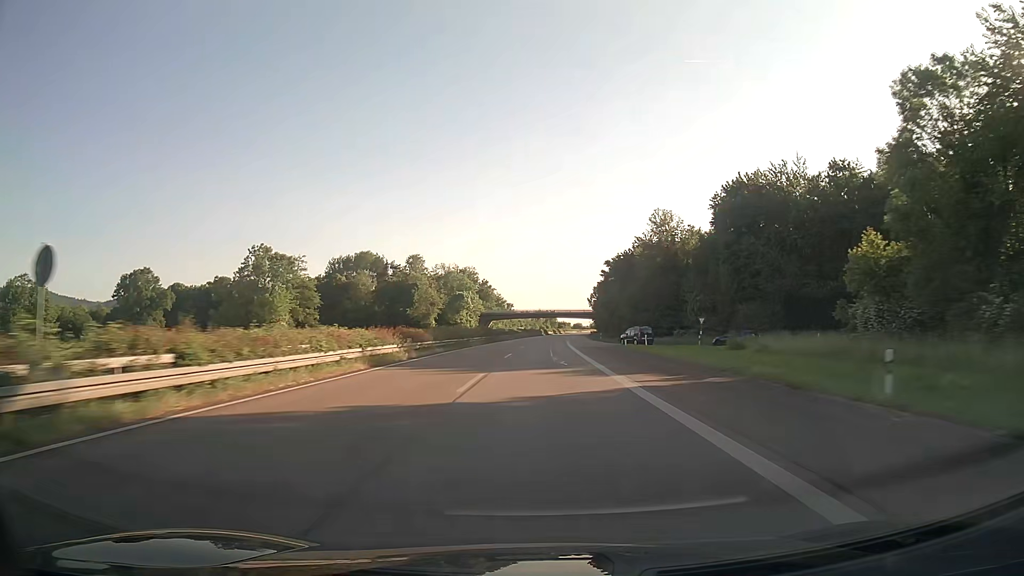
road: trunk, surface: asphalt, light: Day
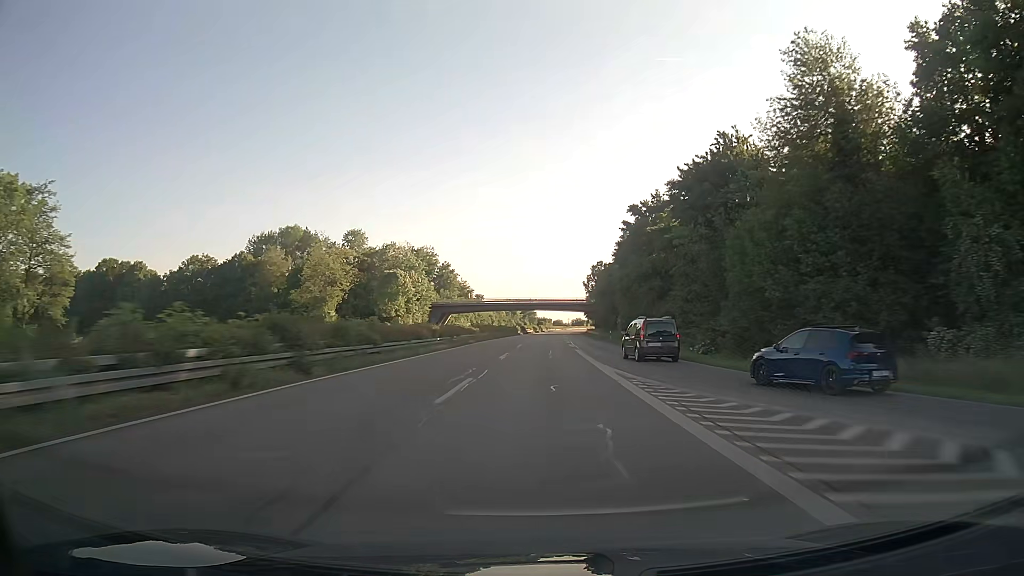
(+1.0, +56.9) m; +2°
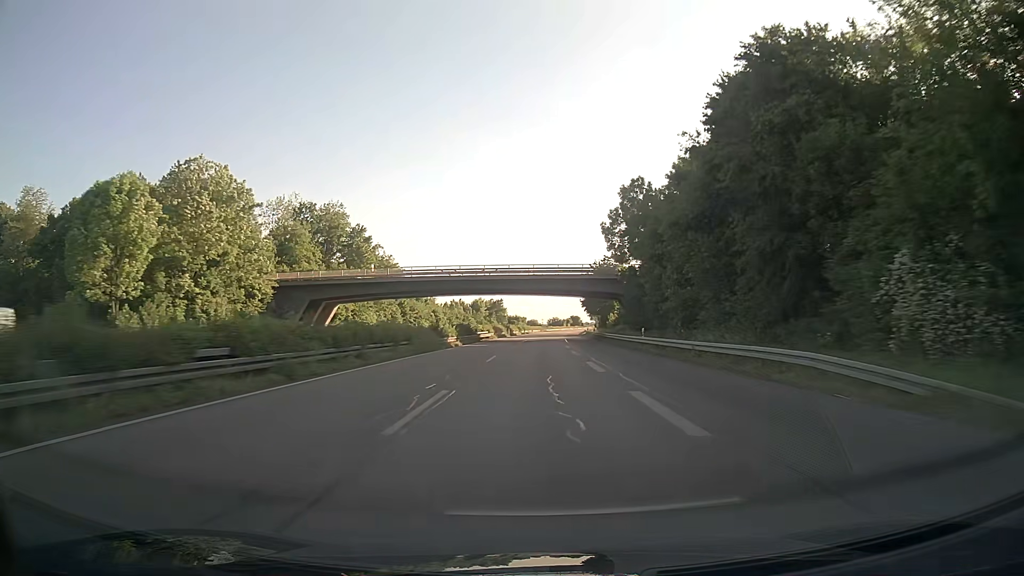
(+1.6, +75.8) m; +2°
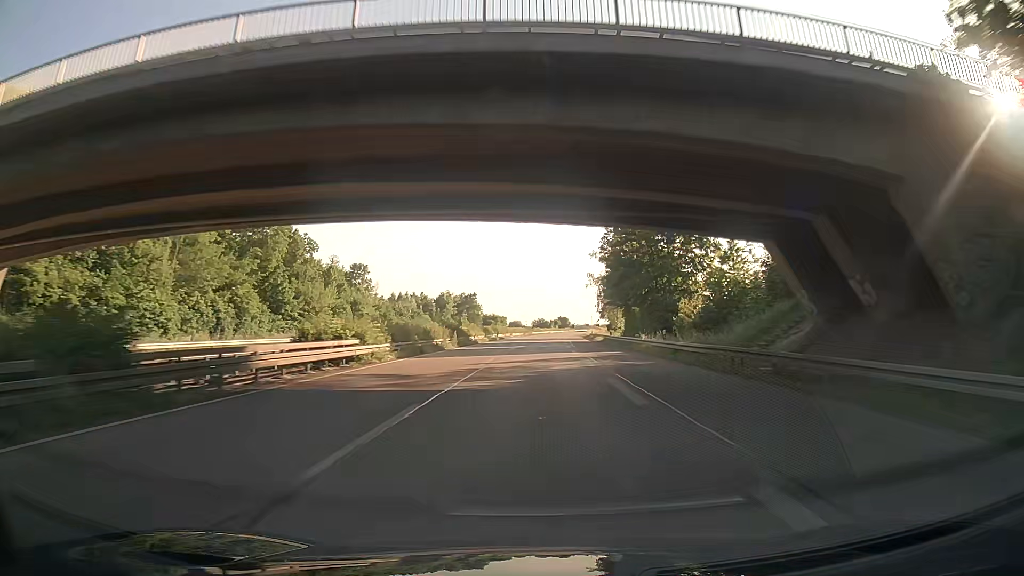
(+0.7, +56.9) m; +1°
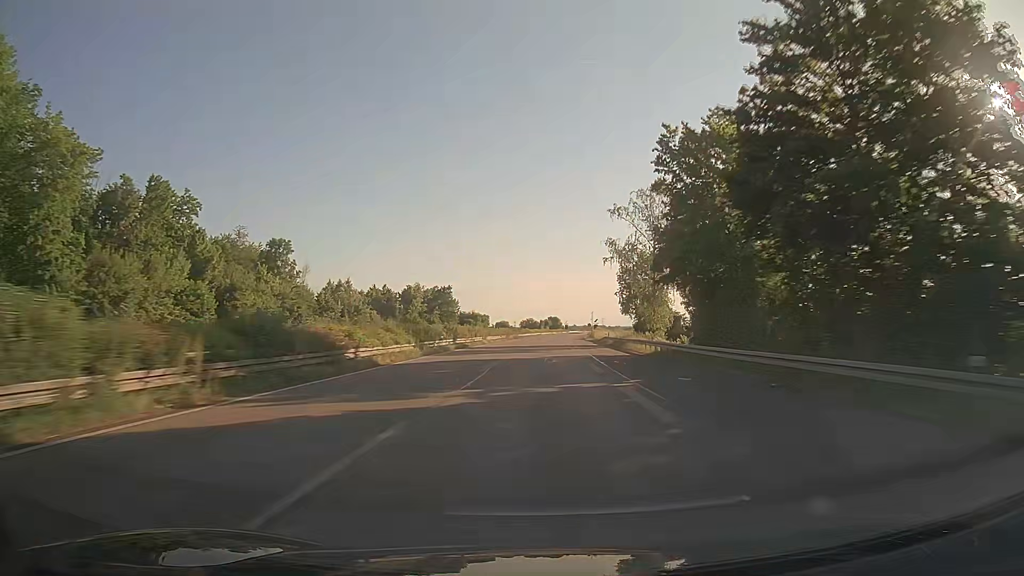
(+0.3, +37.9) m; +1°
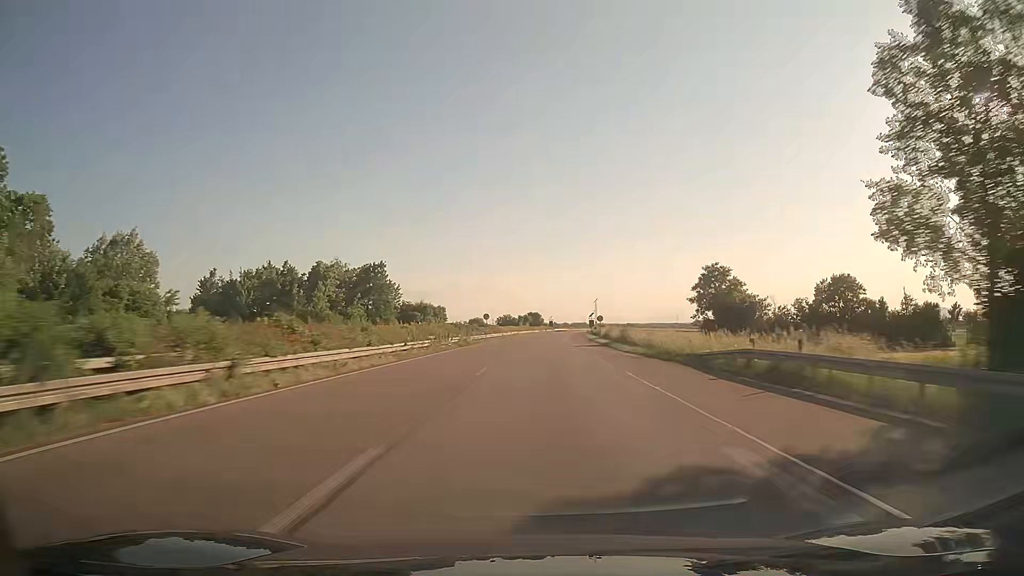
(+0.9, +56.7) m; +2°
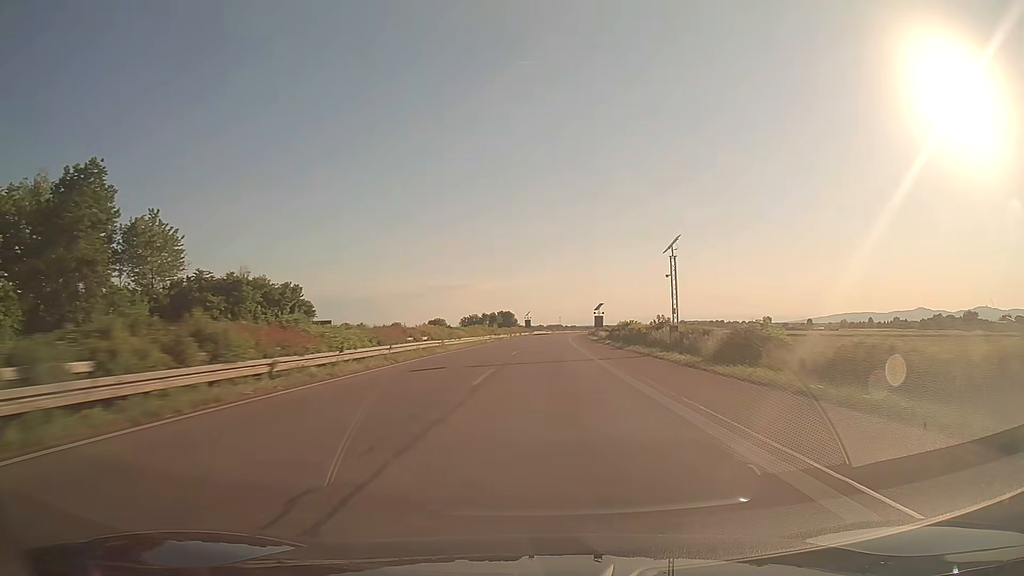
(+1.4, +75.6) m; +2°
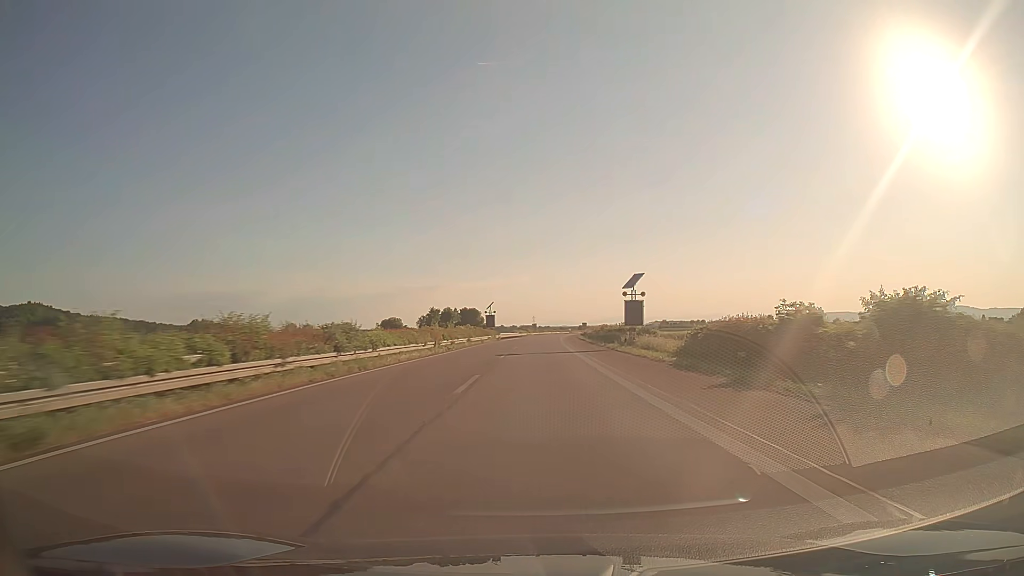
(+1.1, +56.7) m; +2°
(0, +10) (0, +20) (0, +30) (0, +40) (+1, +50) (+1, +60) (+1, +70) (+1, +80) (+2, +90) (+2, +100) m
